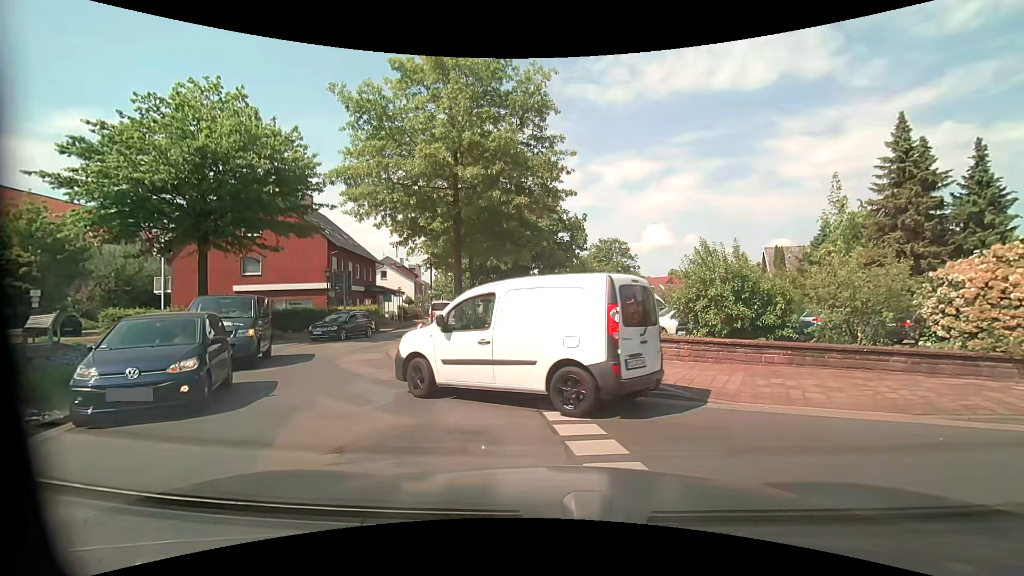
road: unclassified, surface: asphalt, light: Day
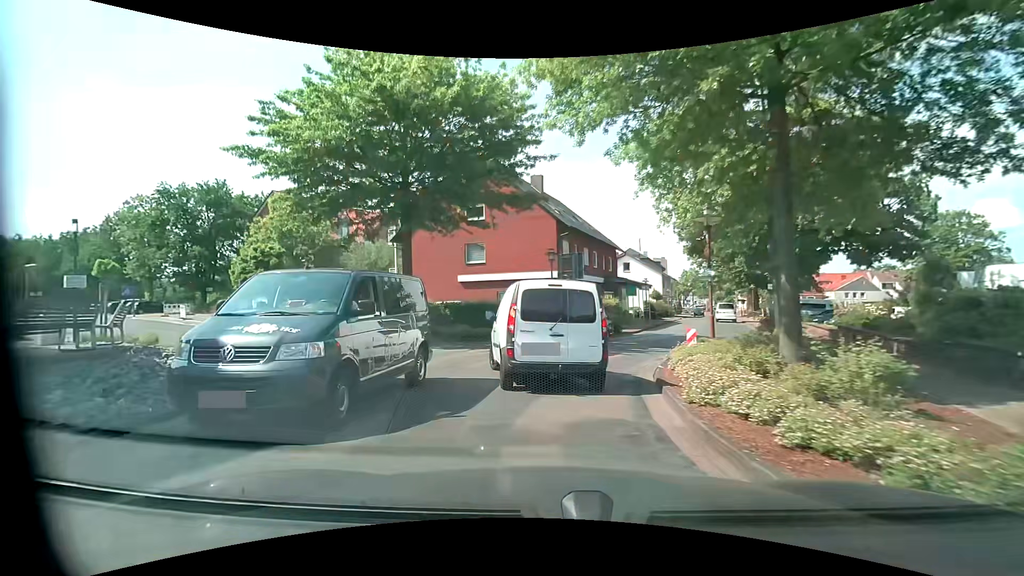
(-1.8, +9.4) m; -27°
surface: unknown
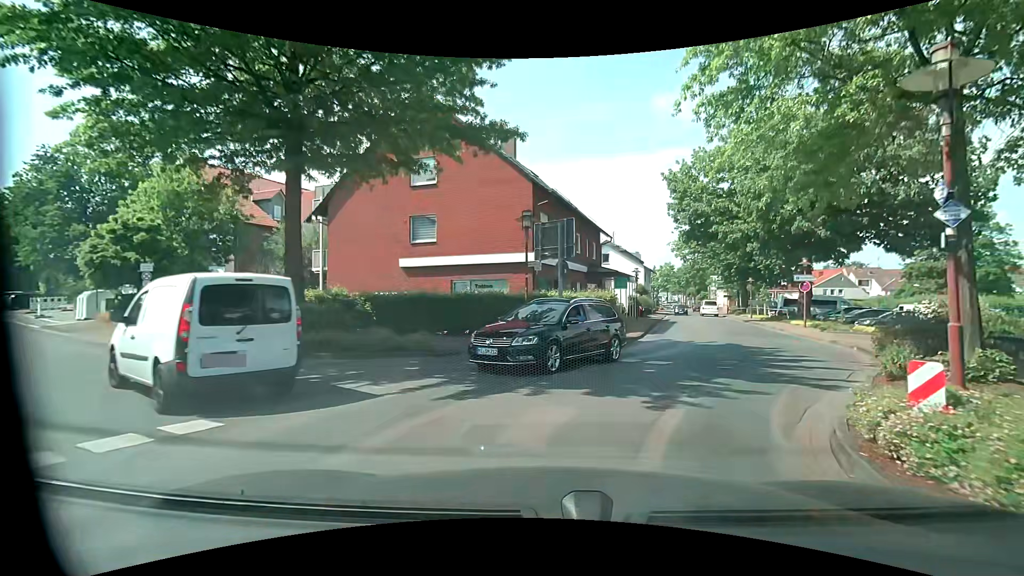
(0.0, +8.4) m; +2°
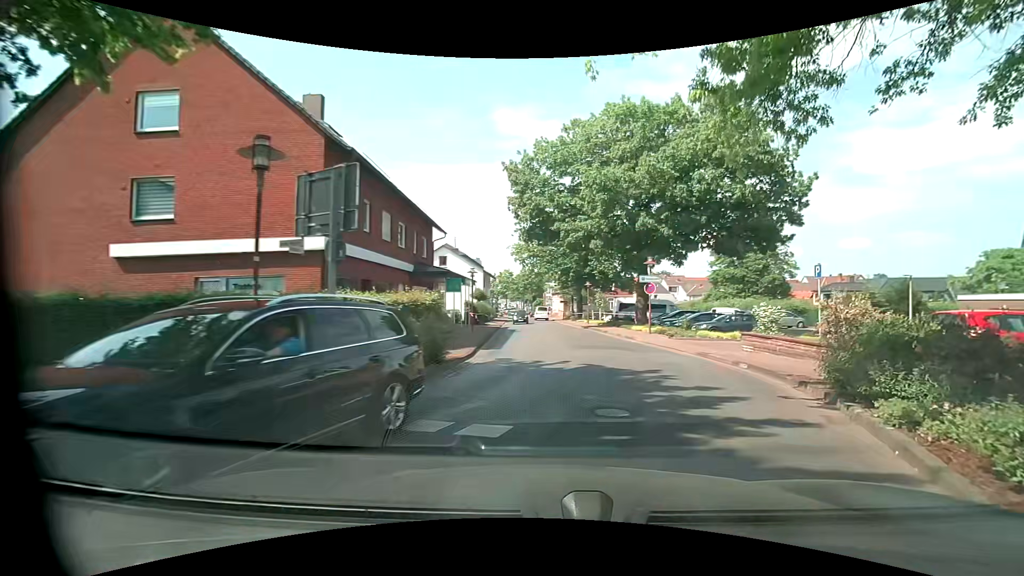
(+1.1, +6.6) m; +18°
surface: asphalt
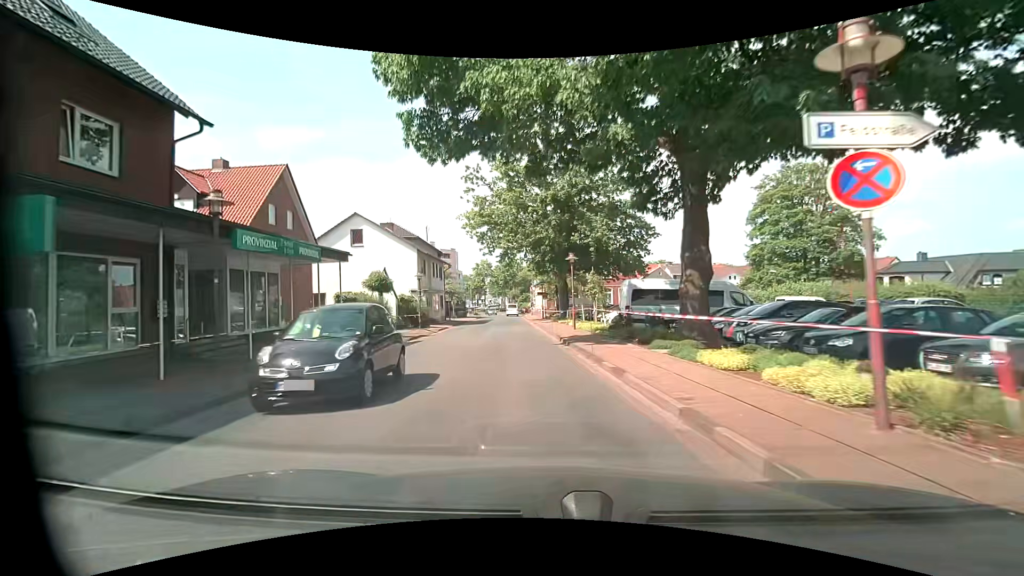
(+3.1, +21.9) m; +3°
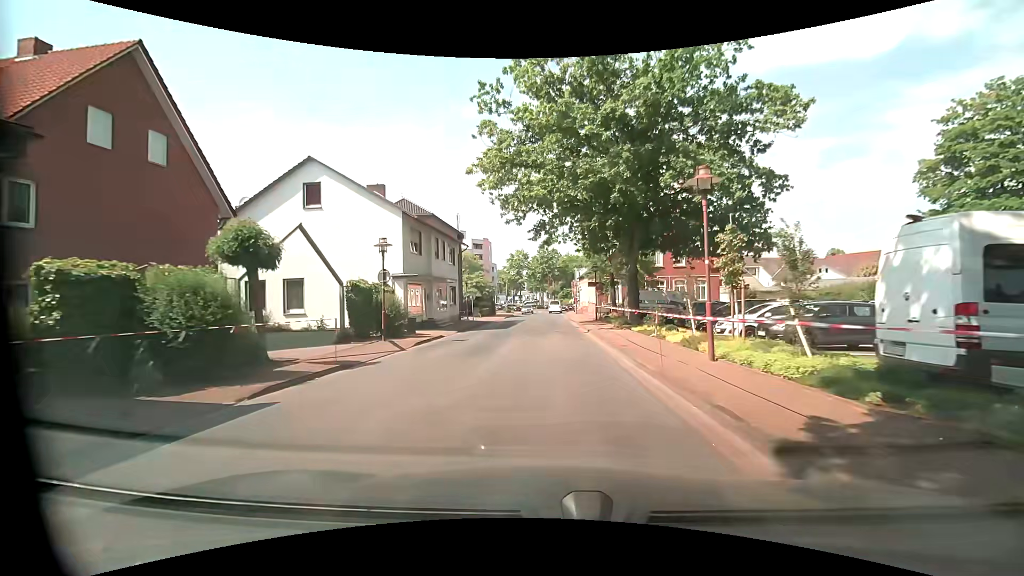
(-0.8, +16.0) m; -4°
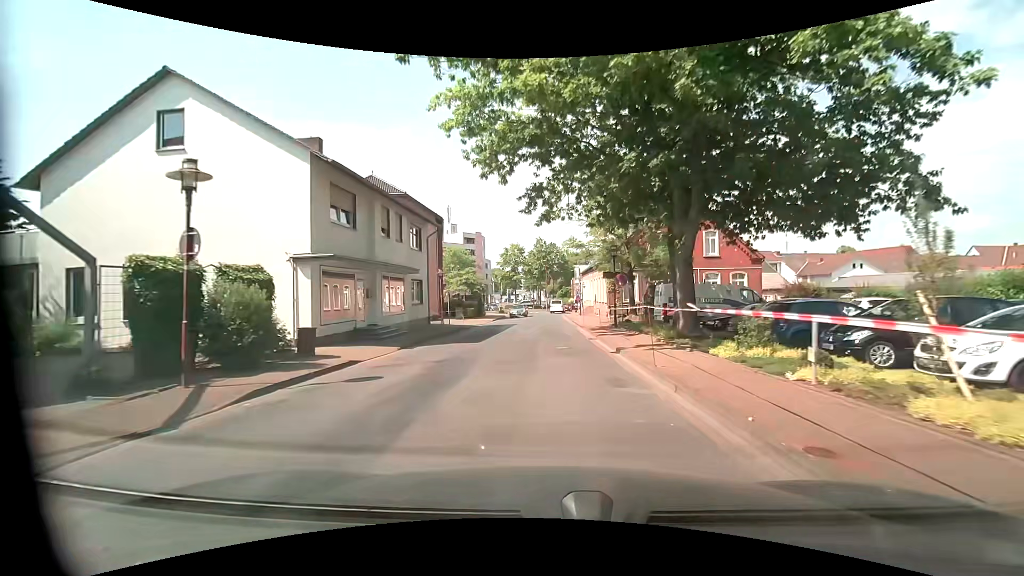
(-0.1, +10.5) m; 0°
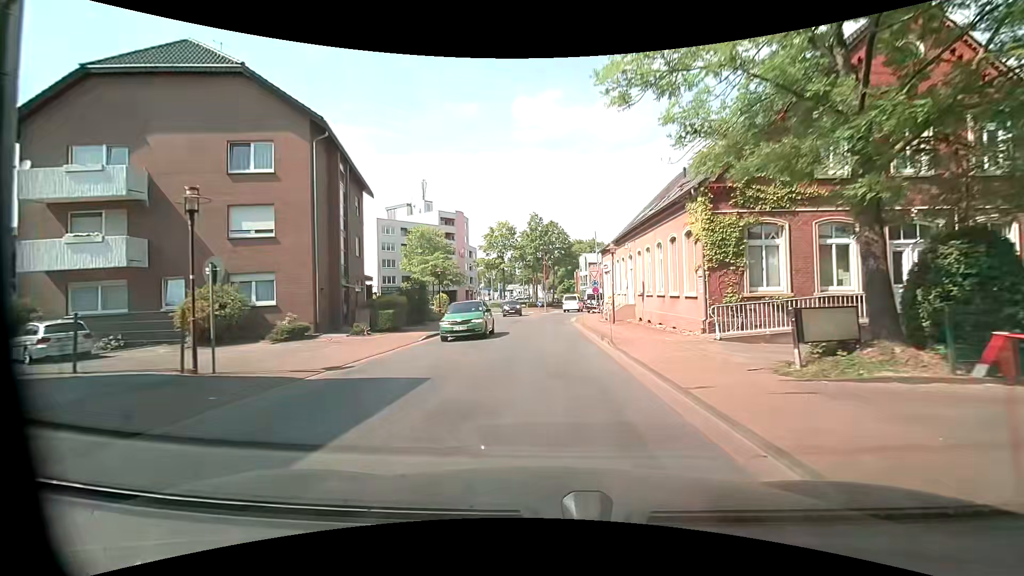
(+0.1, +25.6) m; 0°
